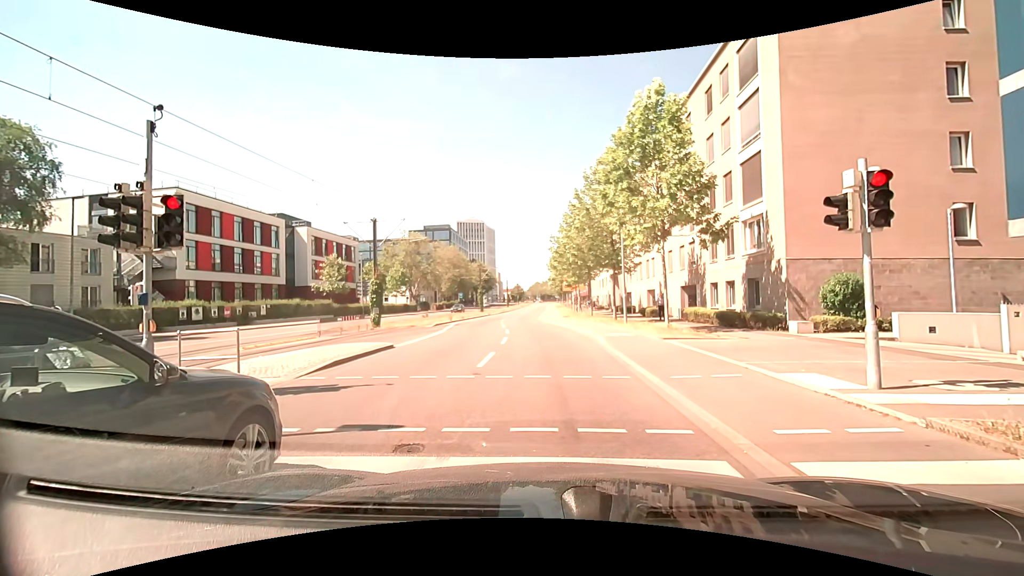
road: secondary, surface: asphalt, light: Day
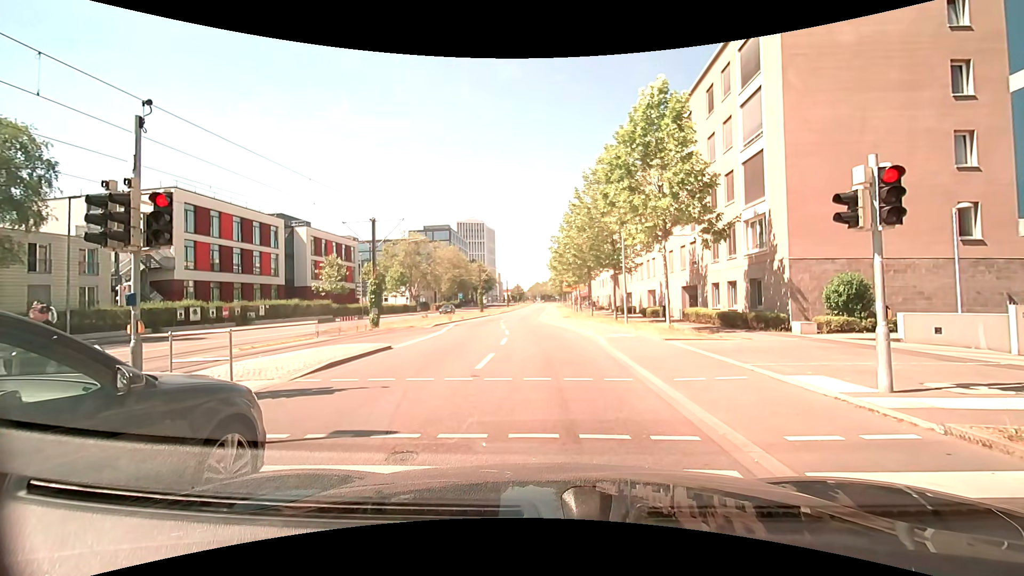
(0.0, +0.2) m; 0°
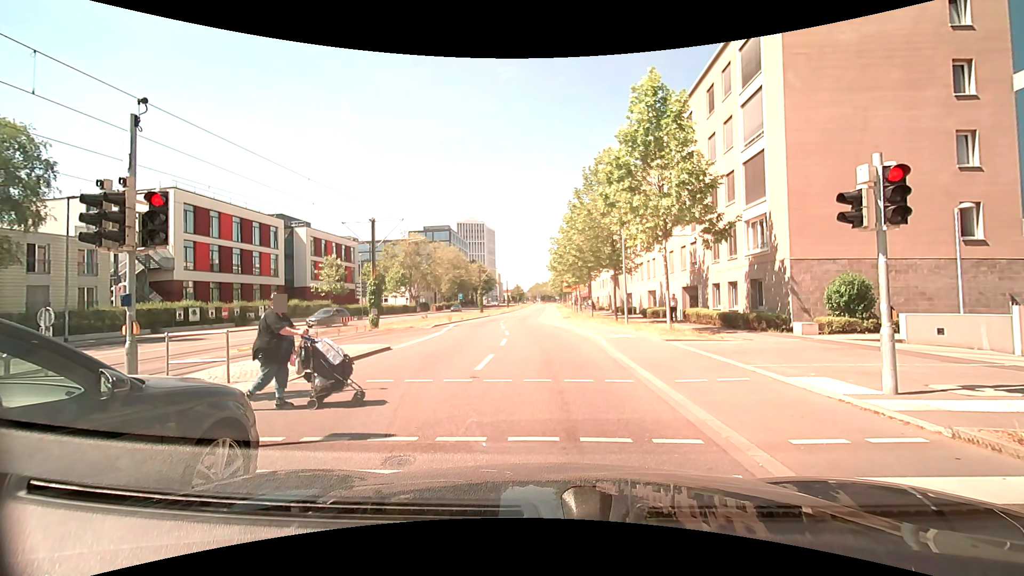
(0.0, +0.2) m; 0°
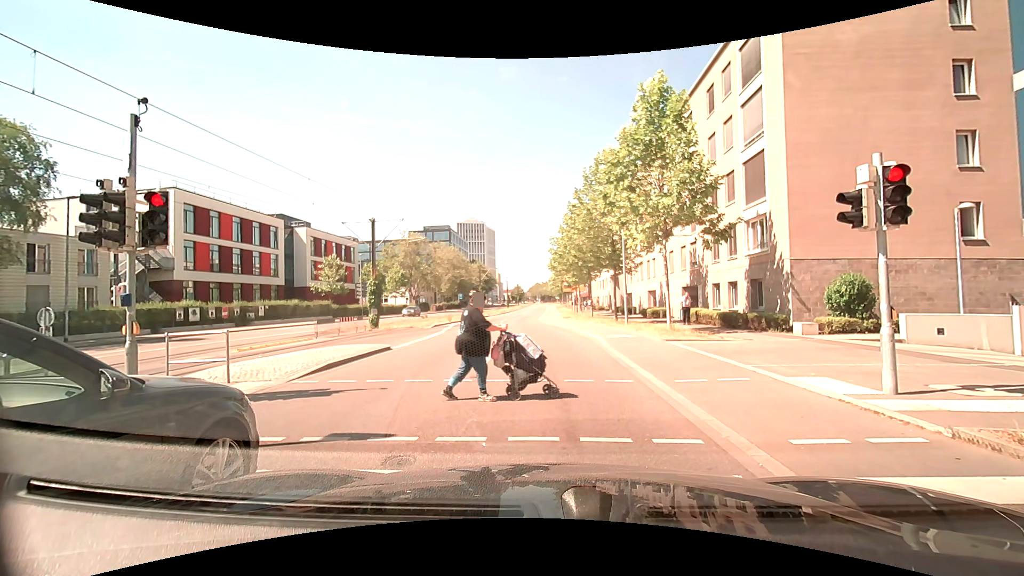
(0.0, 0.0) m; 0°
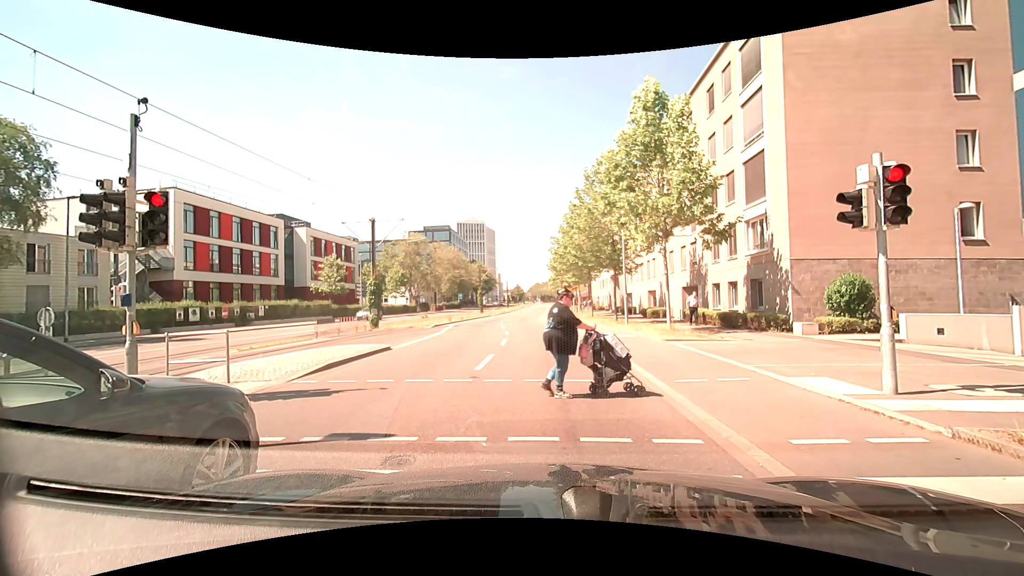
(0.0, 0.0) m; 0°
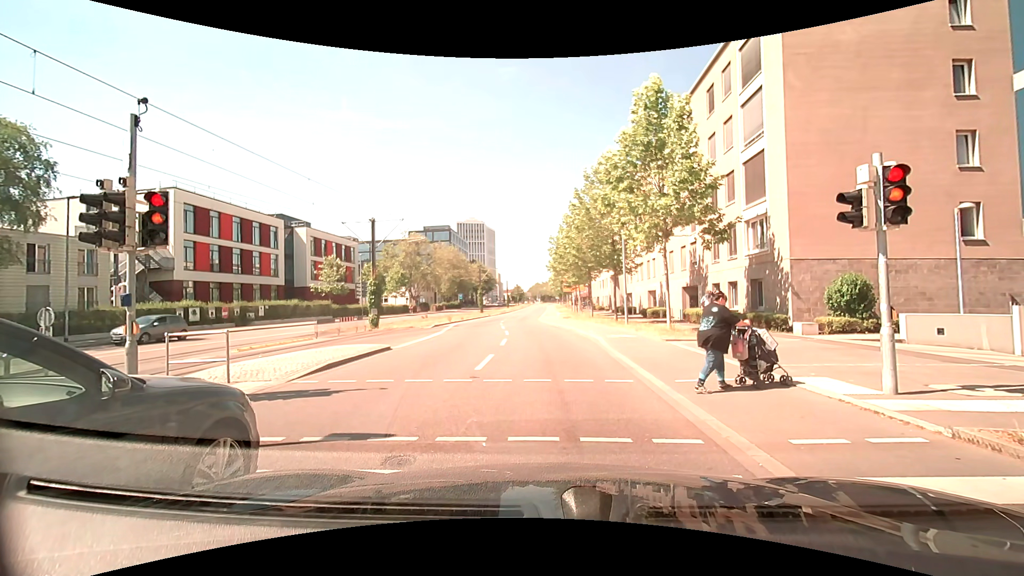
(0.0, 0.0) m; 0°
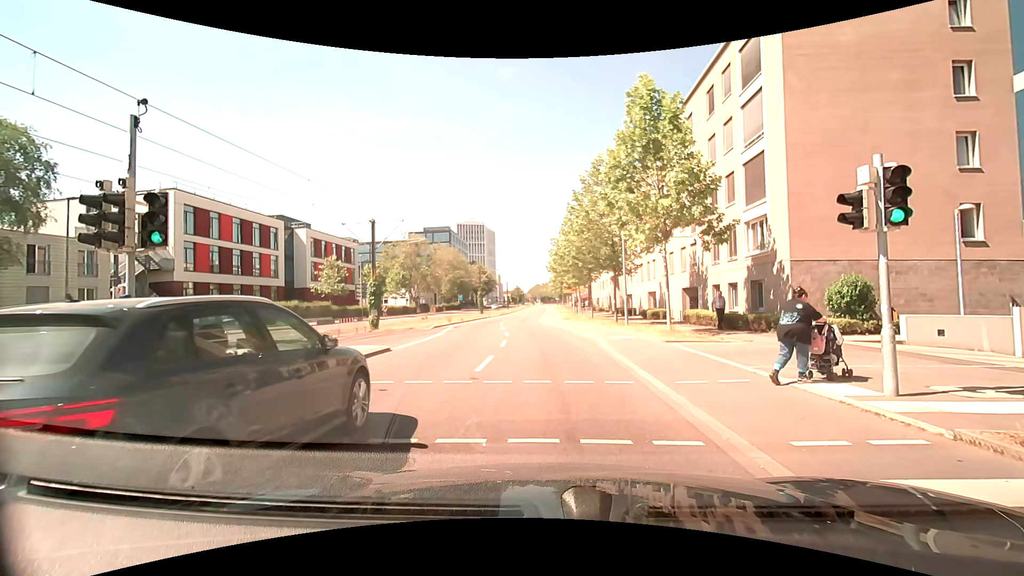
(0.0, 0.0) m; 0°
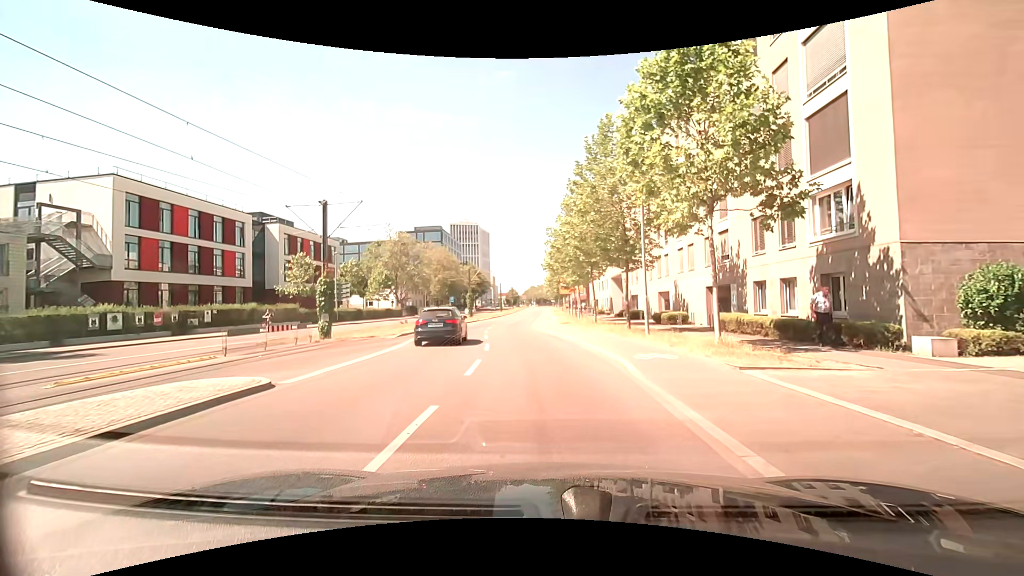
(0.0, +6.8) m; 0°
(0, +10) (-1, +20) (-2, +30) (-2, +40) (-3, +50) (-3, +60) (-3, +70) (-3, +80) (-2, +90) (-2, +100) m
